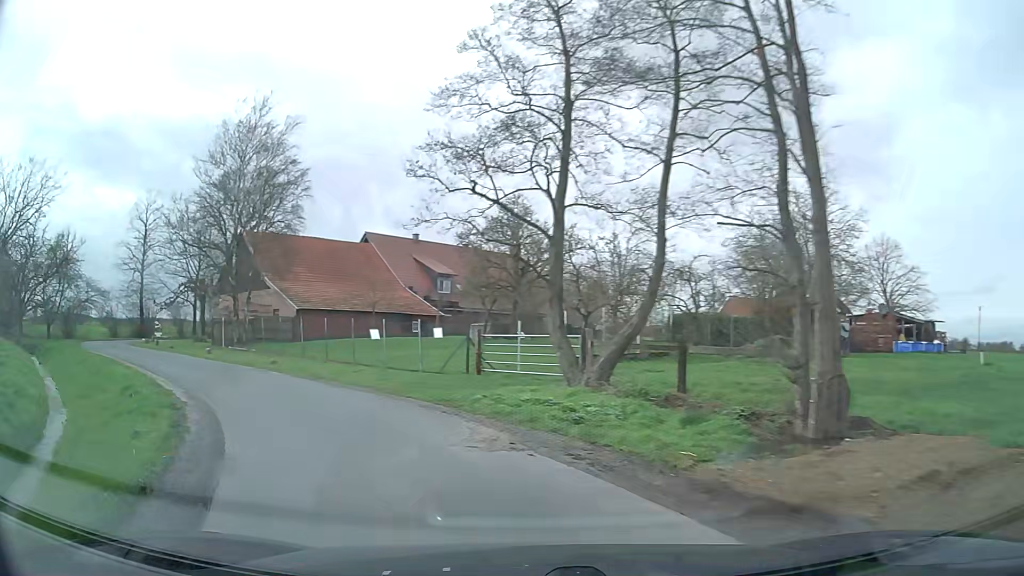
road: unclassified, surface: asphalt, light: Day
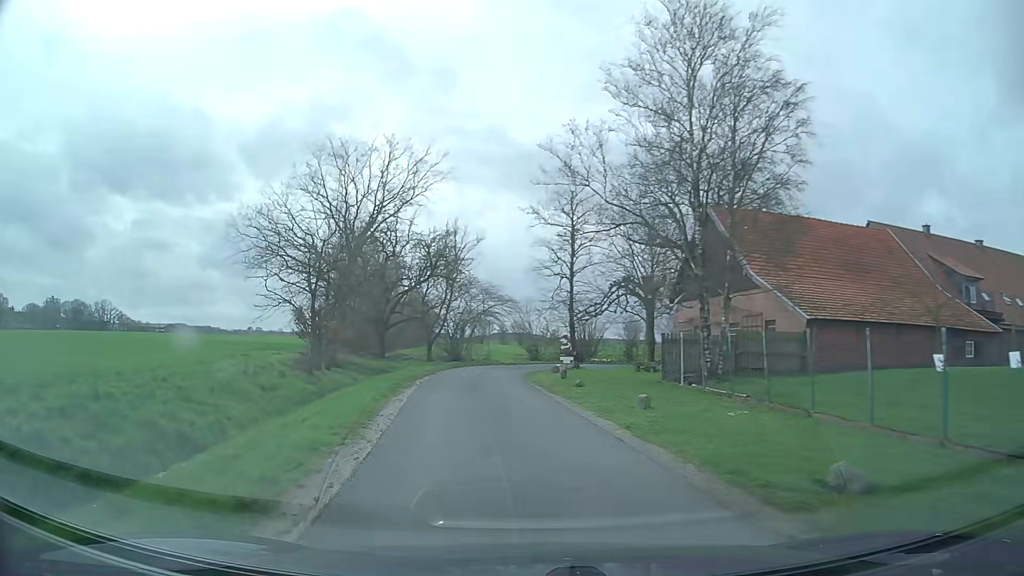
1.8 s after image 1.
(-6.0, +15.7) m; -40°
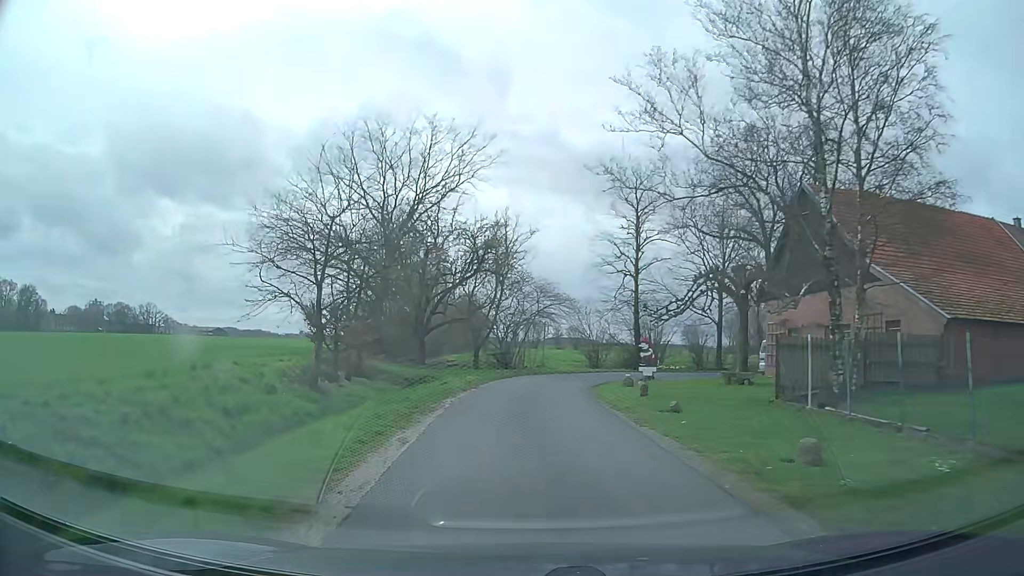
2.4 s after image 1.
(-0.3, +6.0) m; -5°
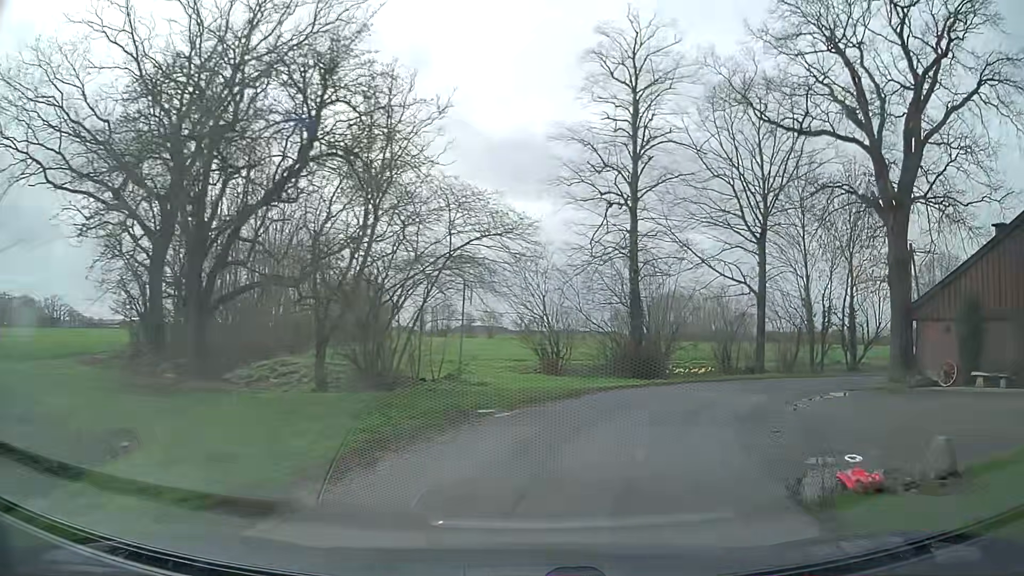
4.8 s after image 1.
(-0.3, +23.2) m; +8°
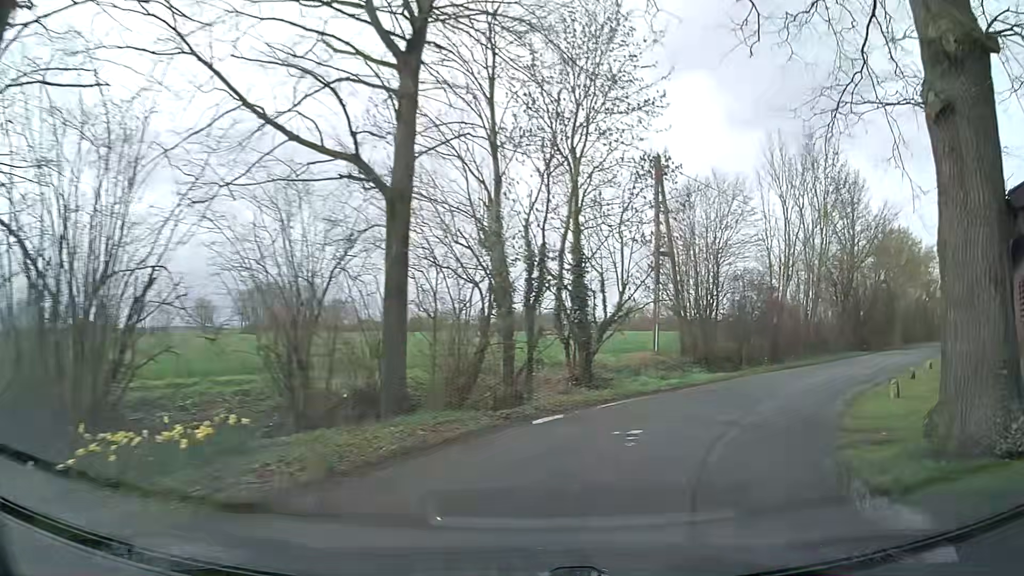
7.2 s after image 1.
(+4.7, +20.1) m; +31°
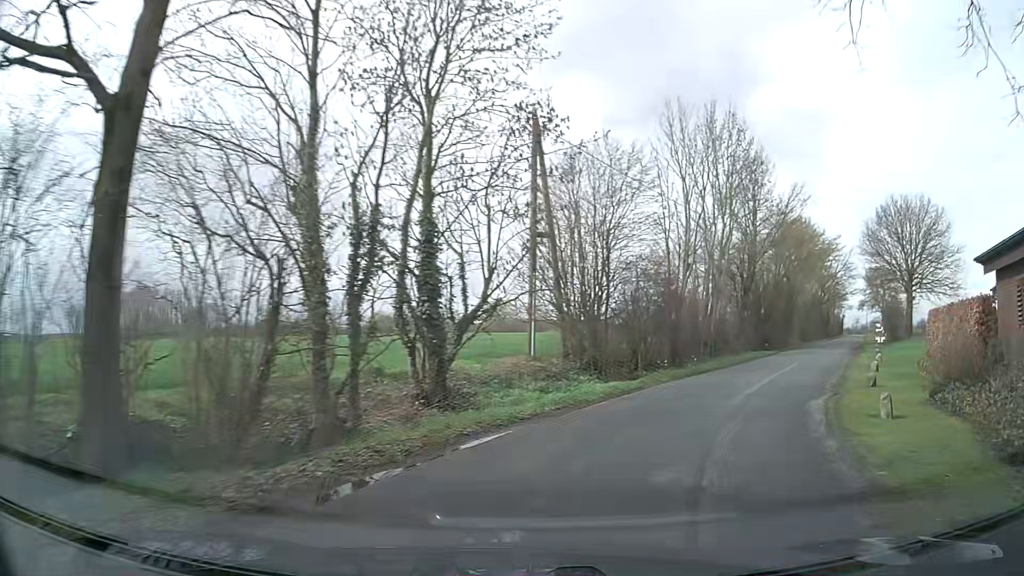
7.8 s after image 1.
(+0.5, +5.1) m; +10°
